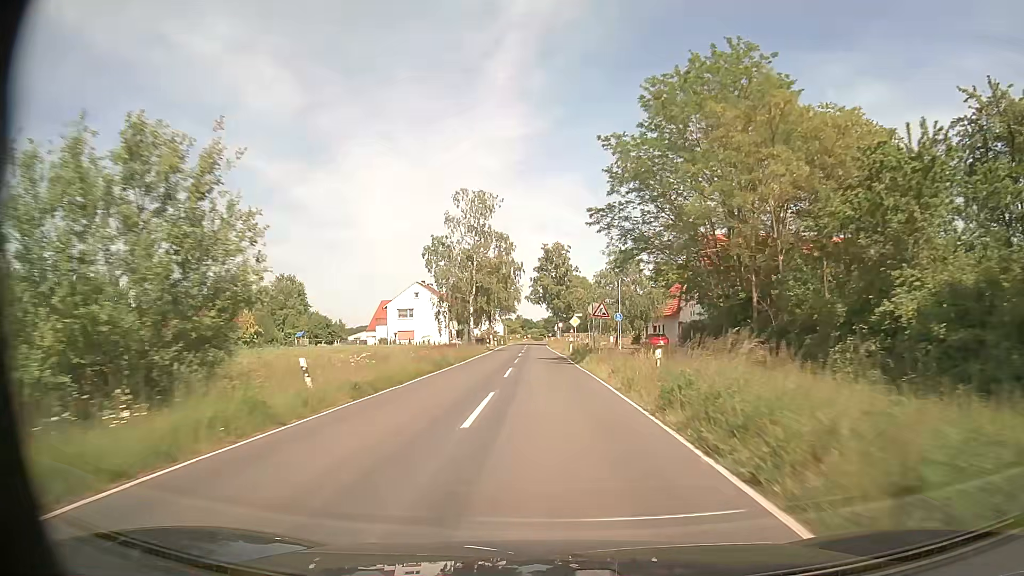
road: secondary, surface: asphalt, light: Day
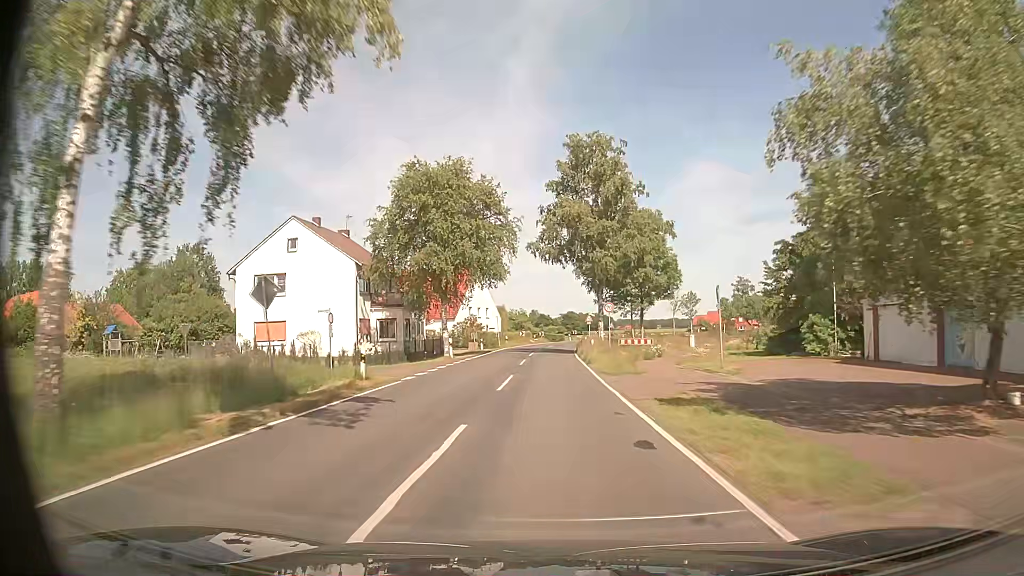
(-0.7, +54.0) m; -1°
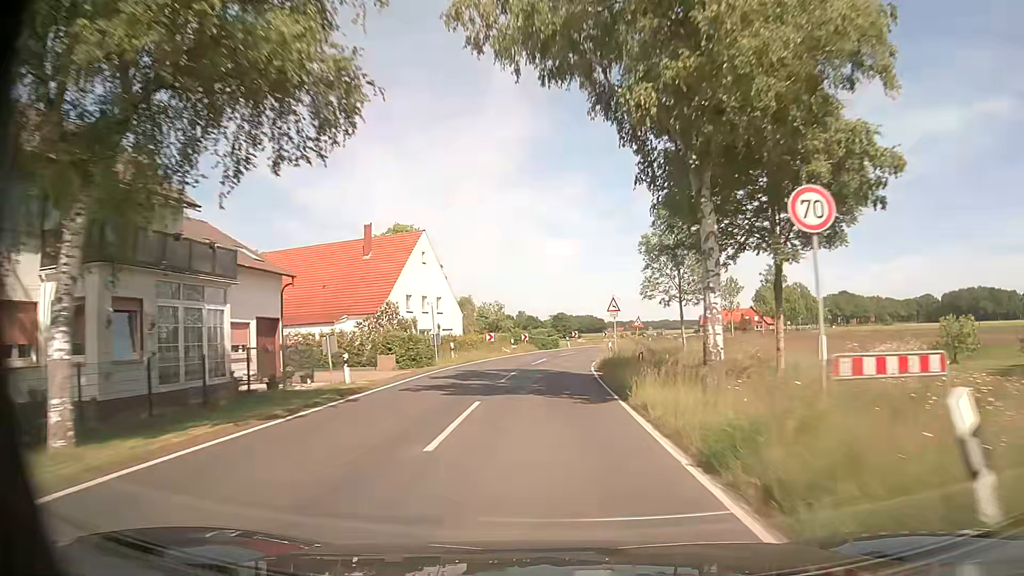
(0.0, +32.4) m; 0°
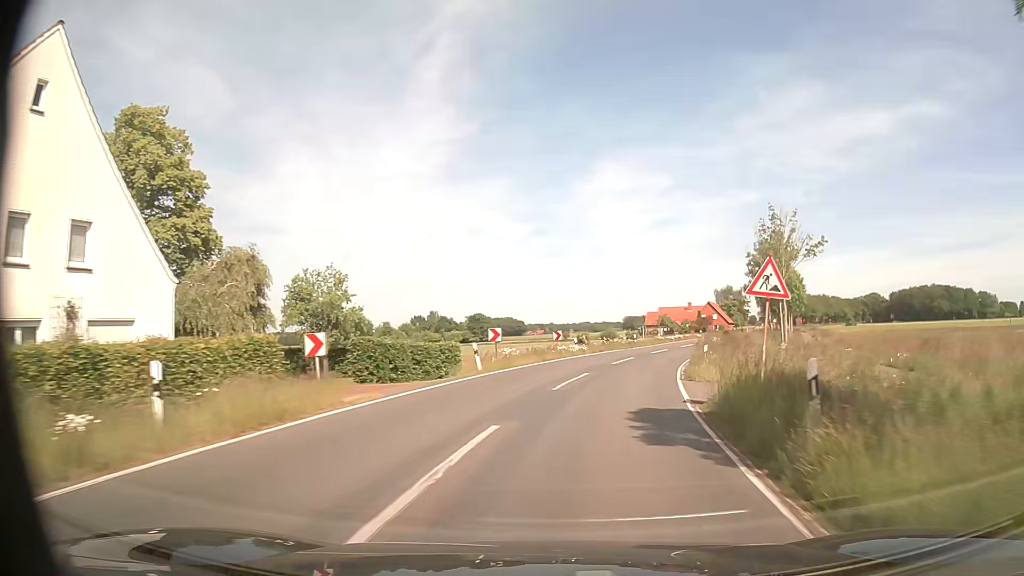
(+1.4, +39.7) m; +6°
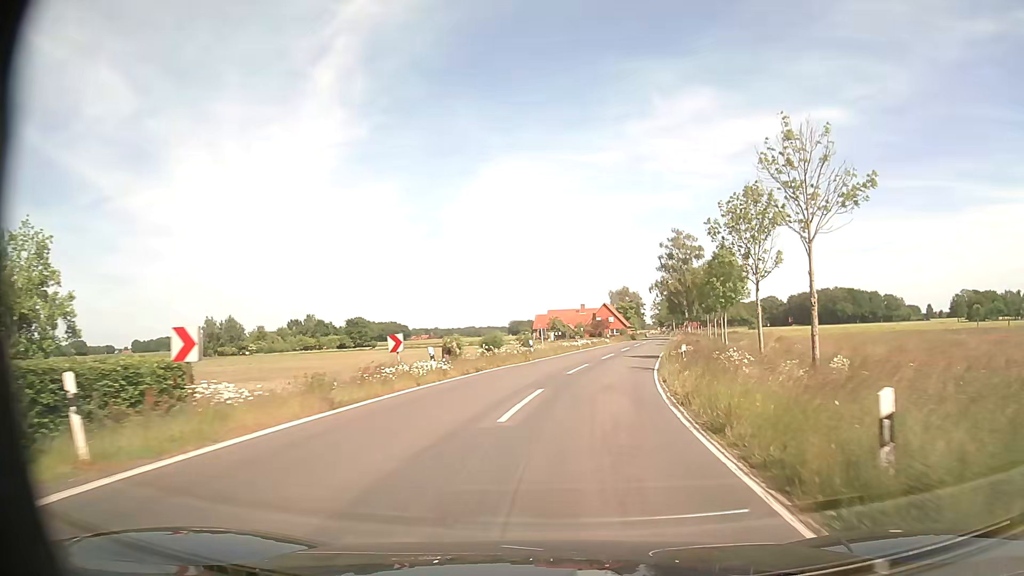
(+1.5, +17.2) m; +10°
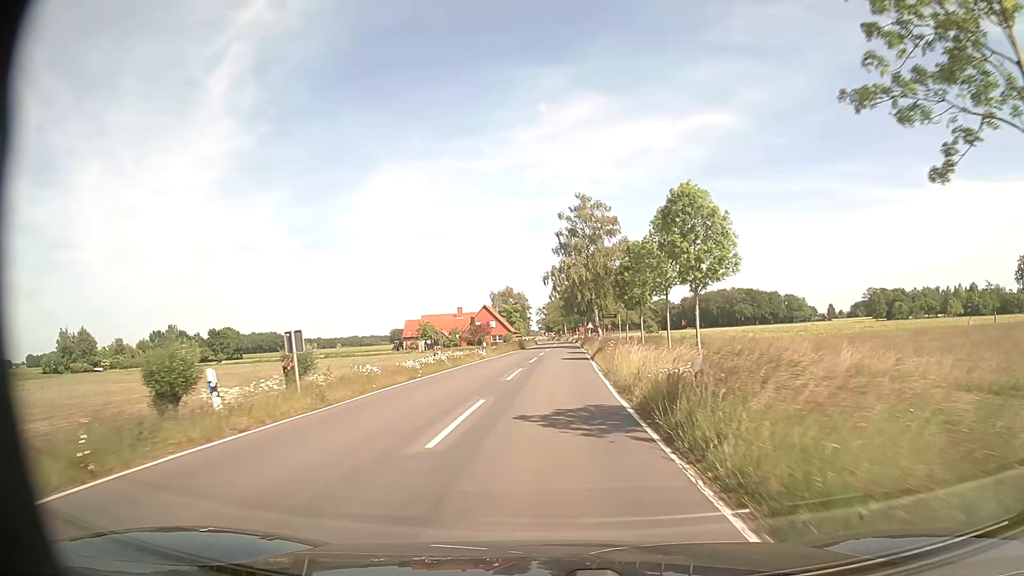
(+2.6, +25.8) m; +10°
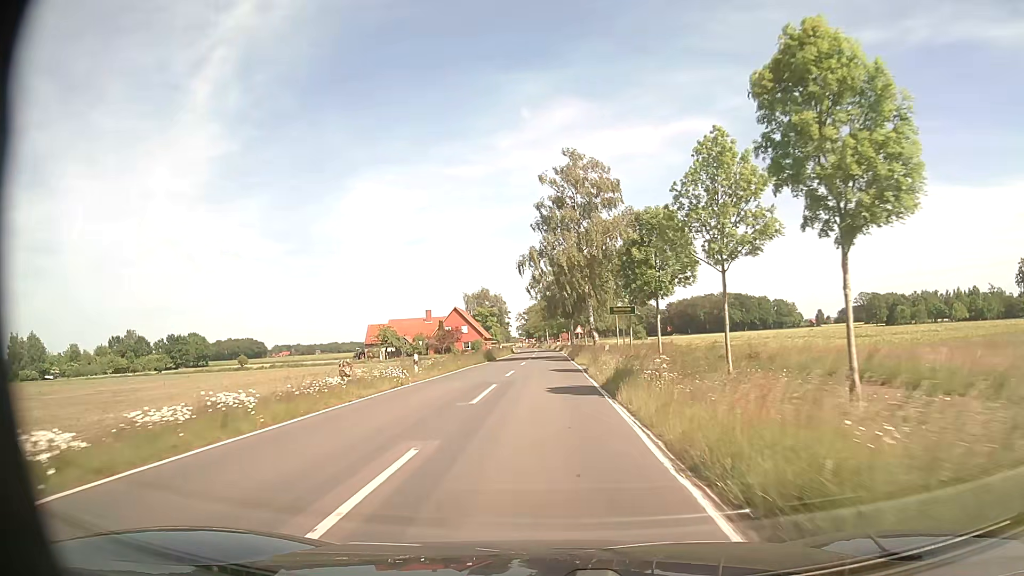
(+0.4, +17.9) m; +2°
(0, +10) (0, +20) (0, +30) (0, +40) (0, +50) (0, +60) (0, +70) (-1, +80) (-1, +90) (-1, +100) m
